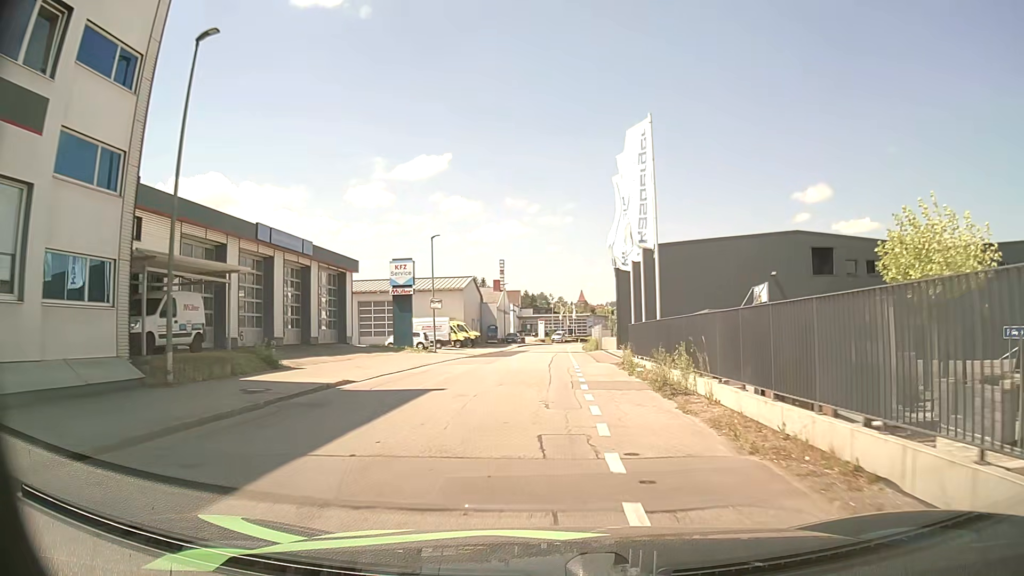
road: residential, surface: asphalt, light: Day
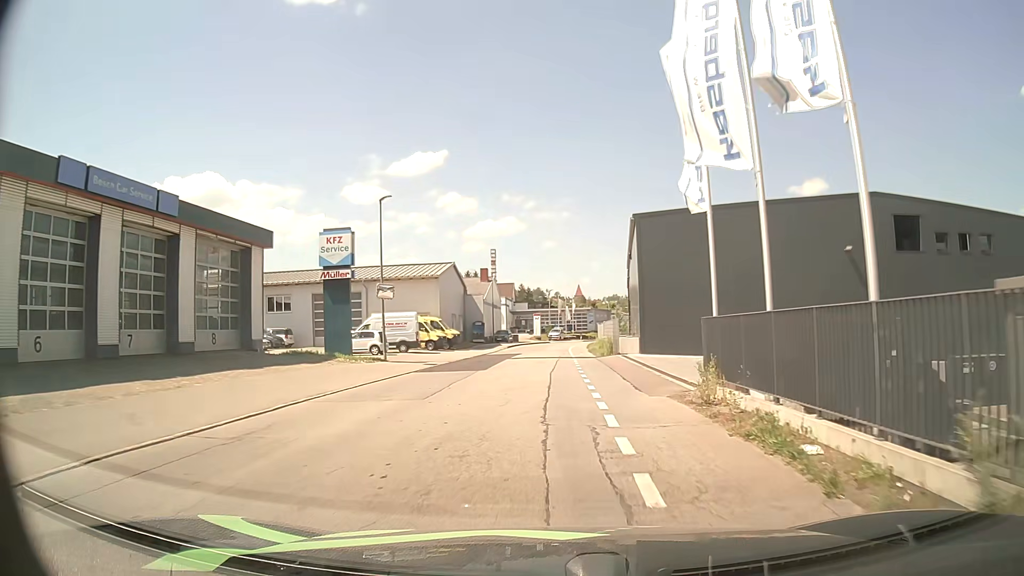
(0.0, +13.3) m; 0°
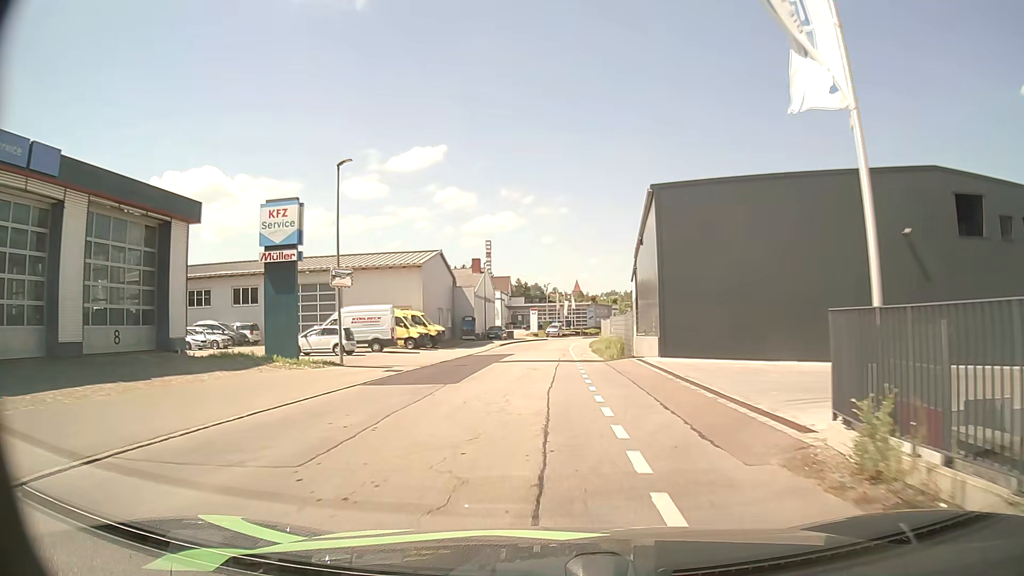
(0.0, +6.6) m; 0°
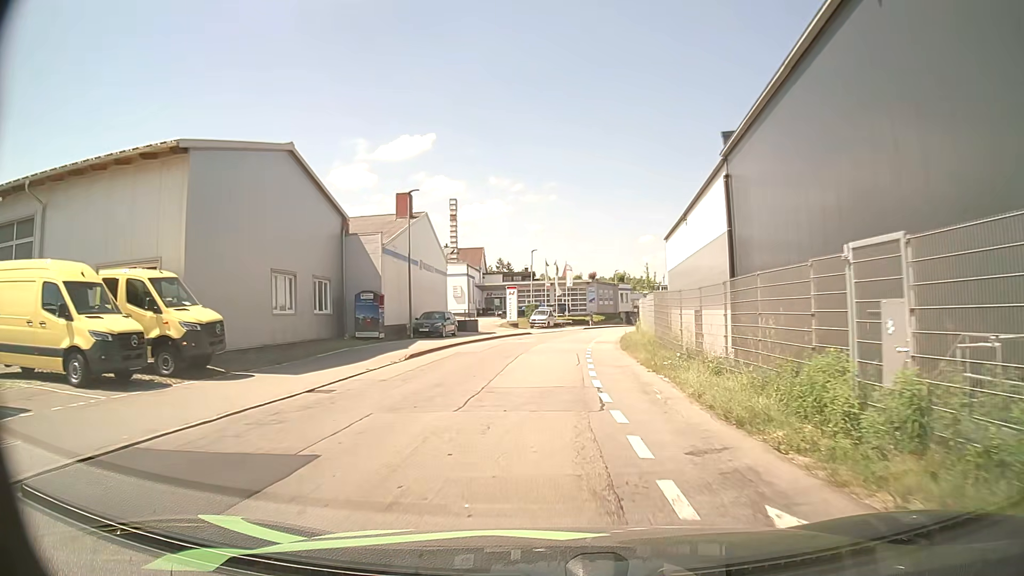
(+0.2, +32.0) m; +2°
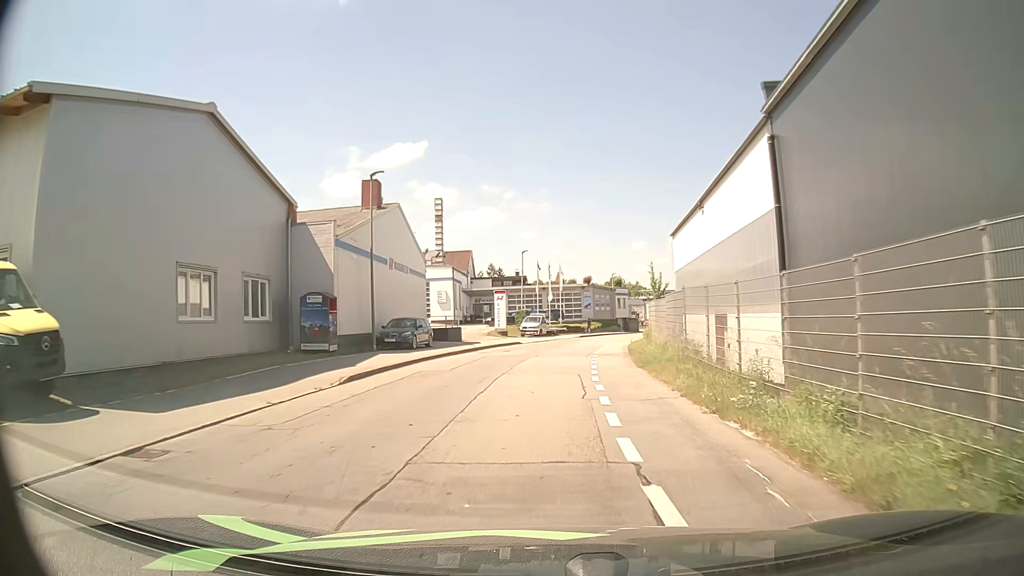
(+0.1, +6.2) m; +2°
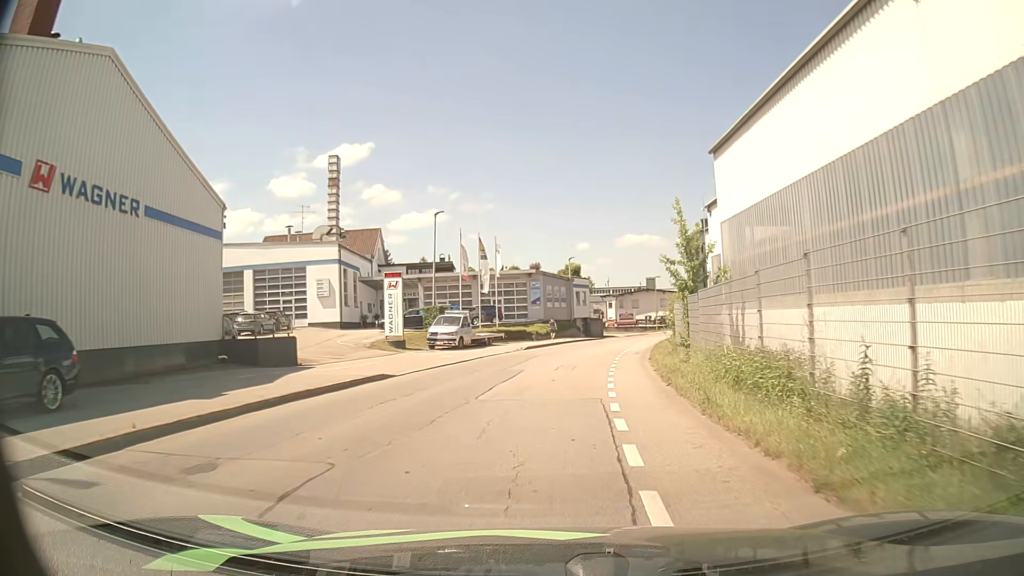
(+0.2, +24.4) m; +2°
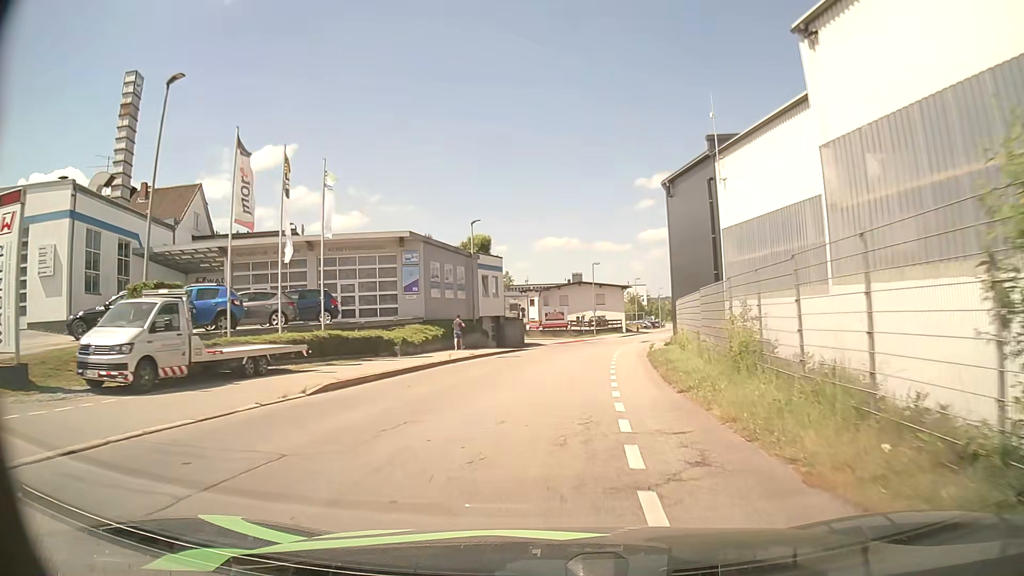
(+1.1, +24.6) m; +5°
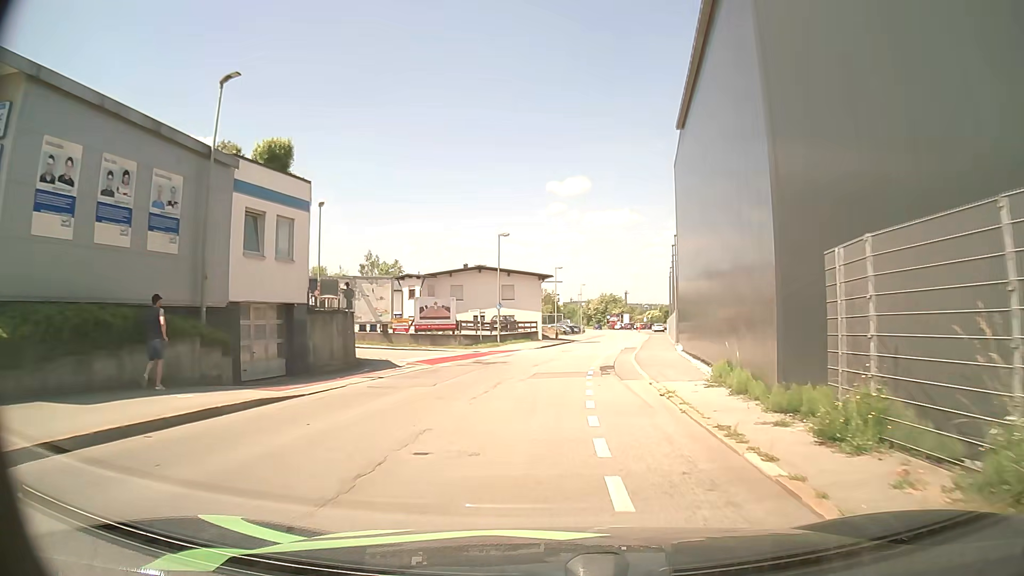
(+2.1, +25.6) m; +9°
(0, +10) (+1, +20) (+2, +30) (+4, +40) (+6, +50) (+7, +59) (+9, +69) (+11, +79) (+13, +89) (+14, +99) m
